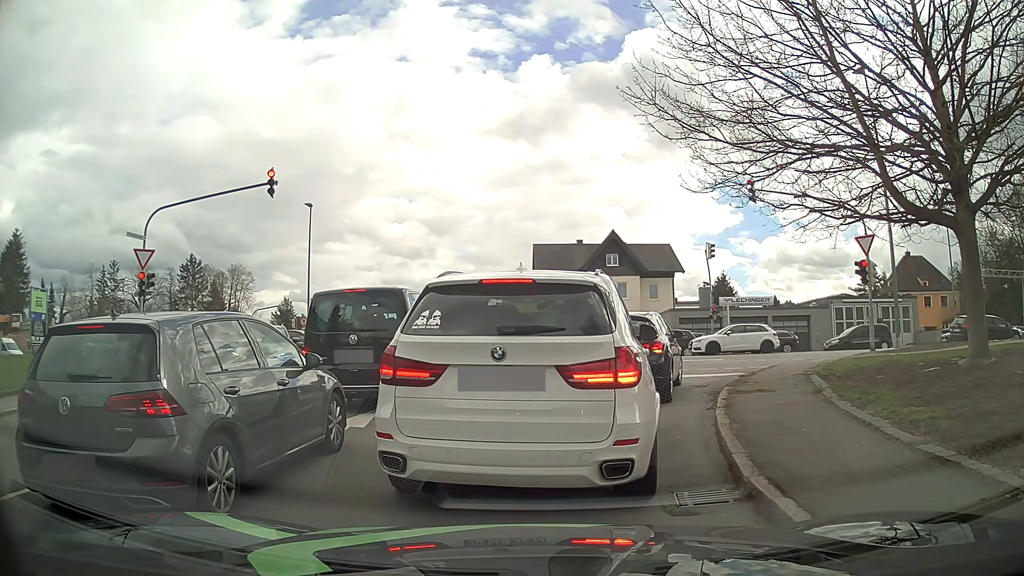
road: residential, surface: asphalt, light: Day
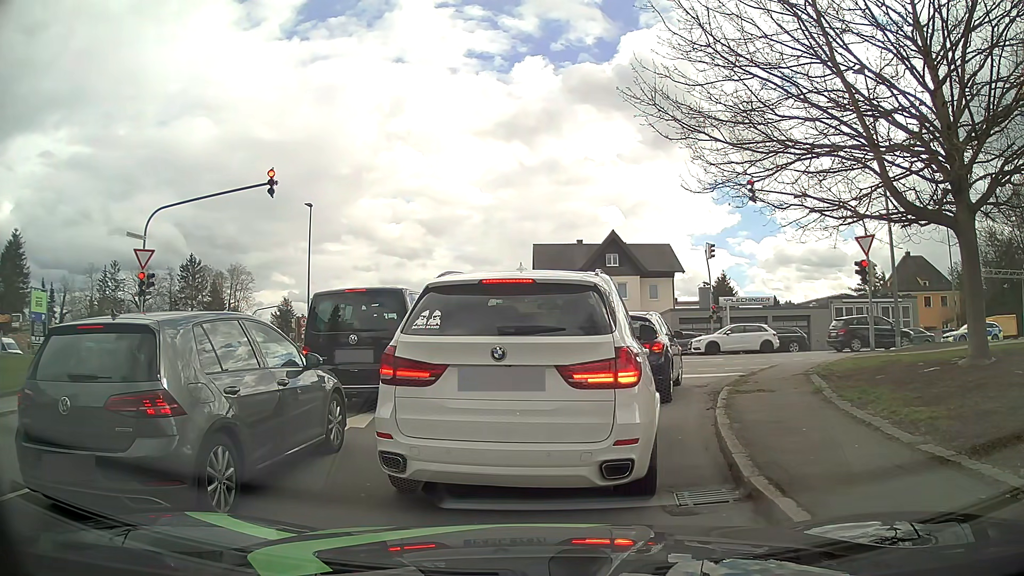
(0.0, 0.0) m; 0°
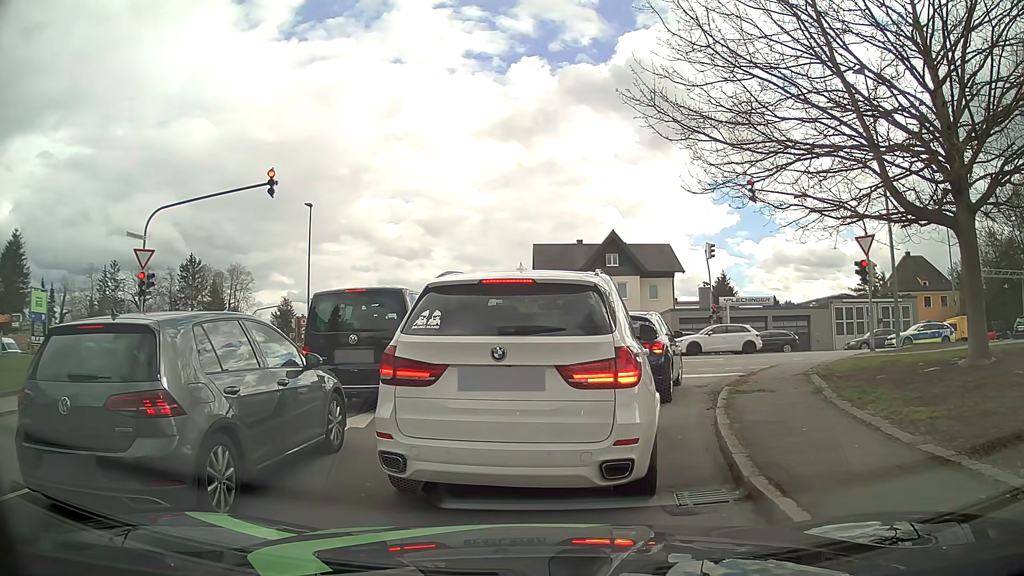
(0.0, 0.0) m; 0°
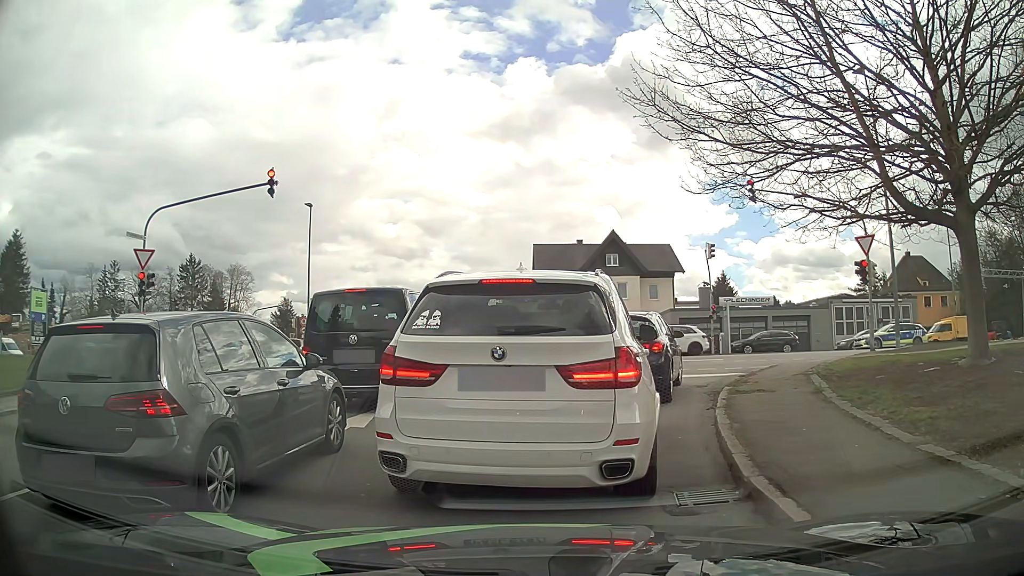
(0.0, 0.0) m; 0°
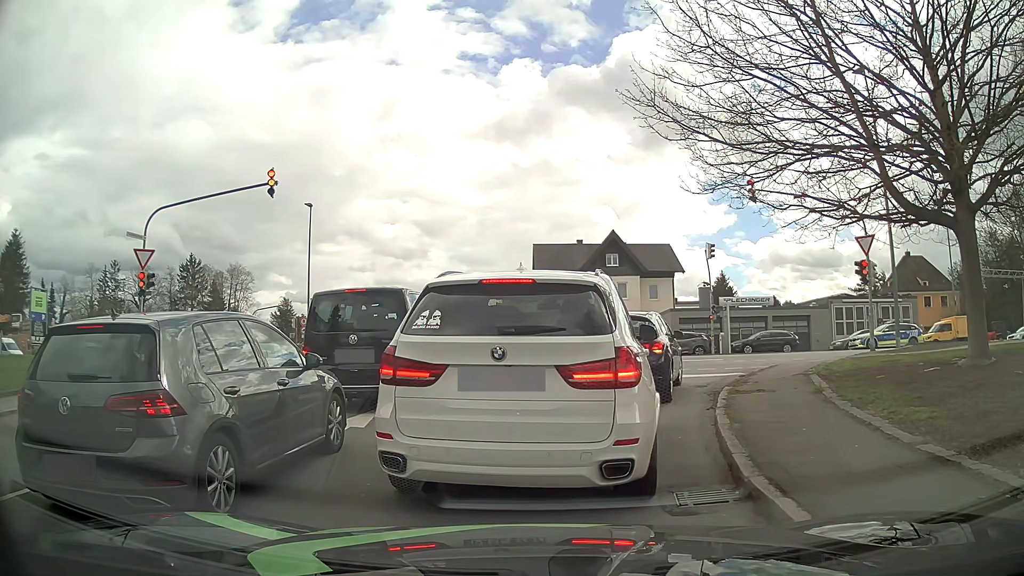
(0.0, 0.0) m; 0°
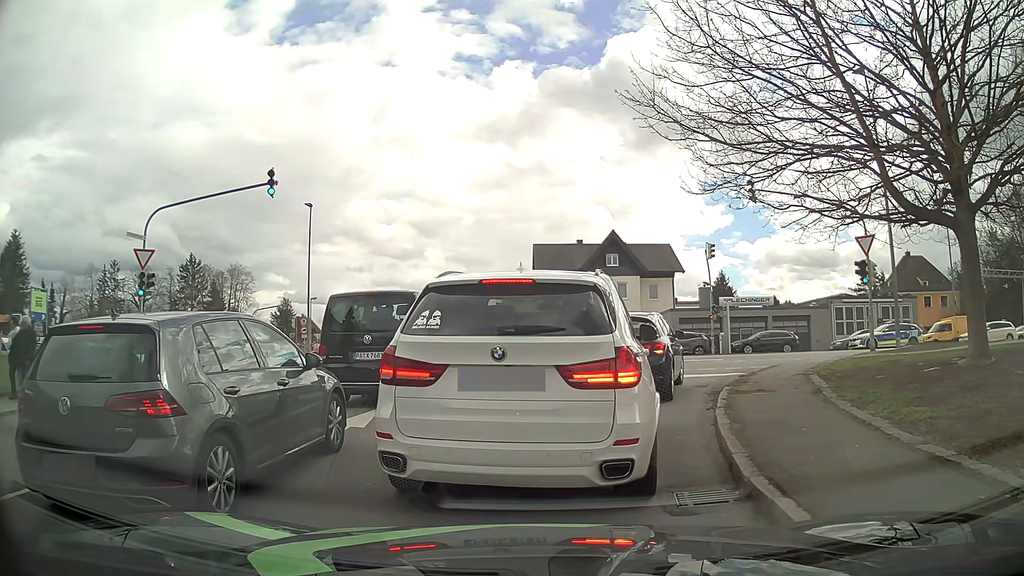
(0.0, 0.0) m; 0°
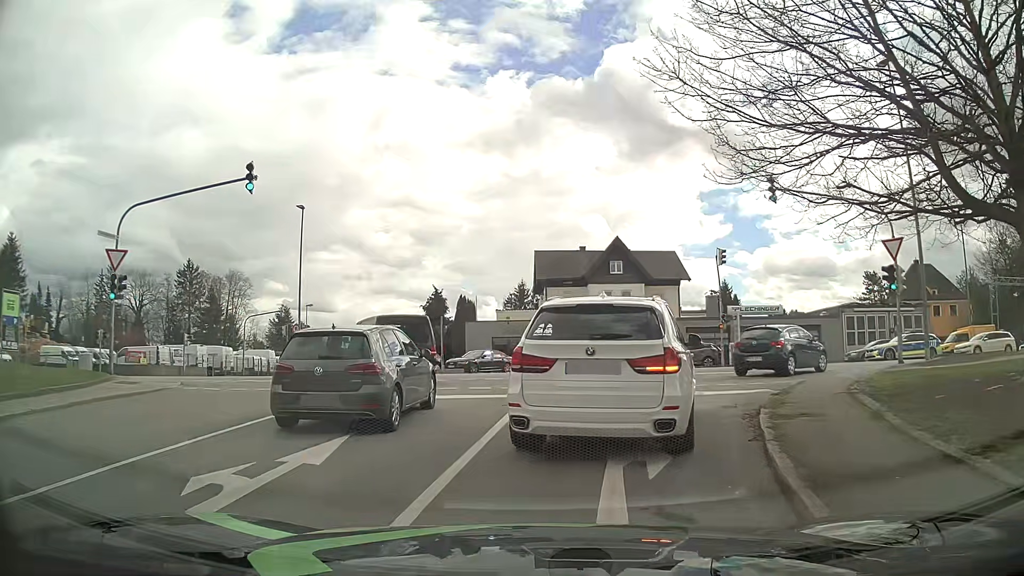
(0.0, +2.1) m; 0°
